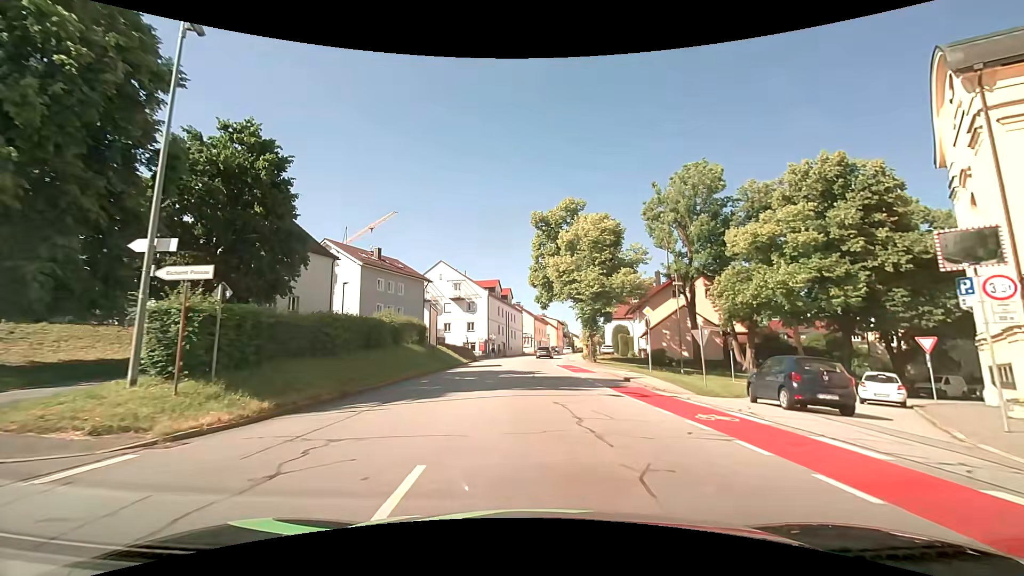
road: tertiary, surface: asphalt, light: Day
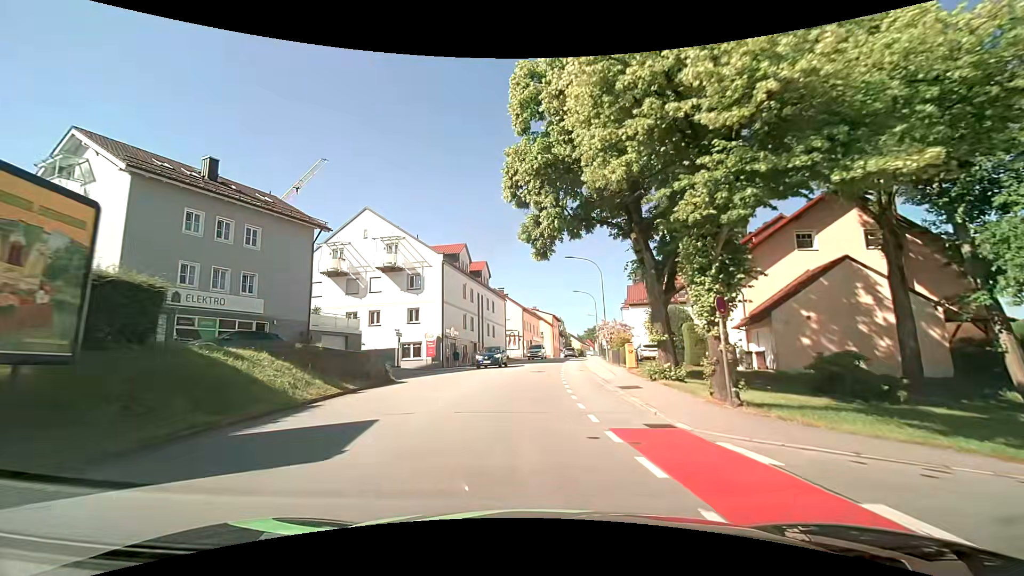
(+0.4, +29.6) m; +1°
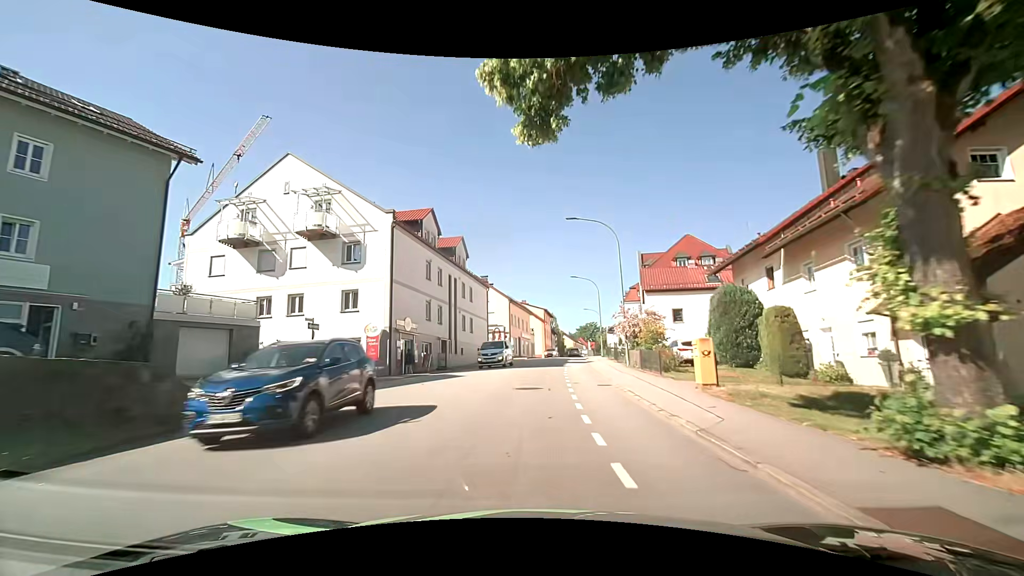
(+0.1, +12.5) m; +2°
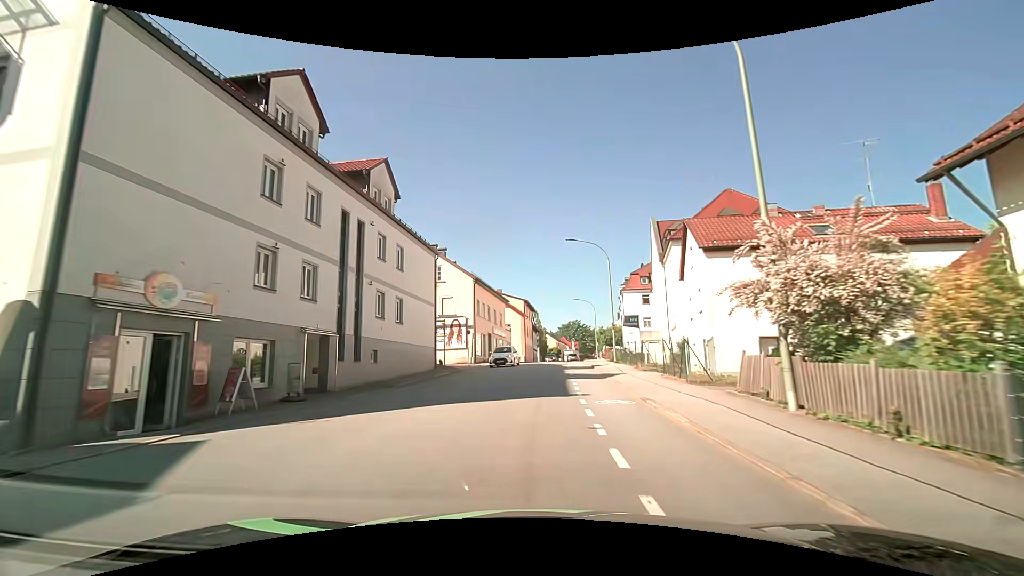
(+0.1, +19.4) m; +2°
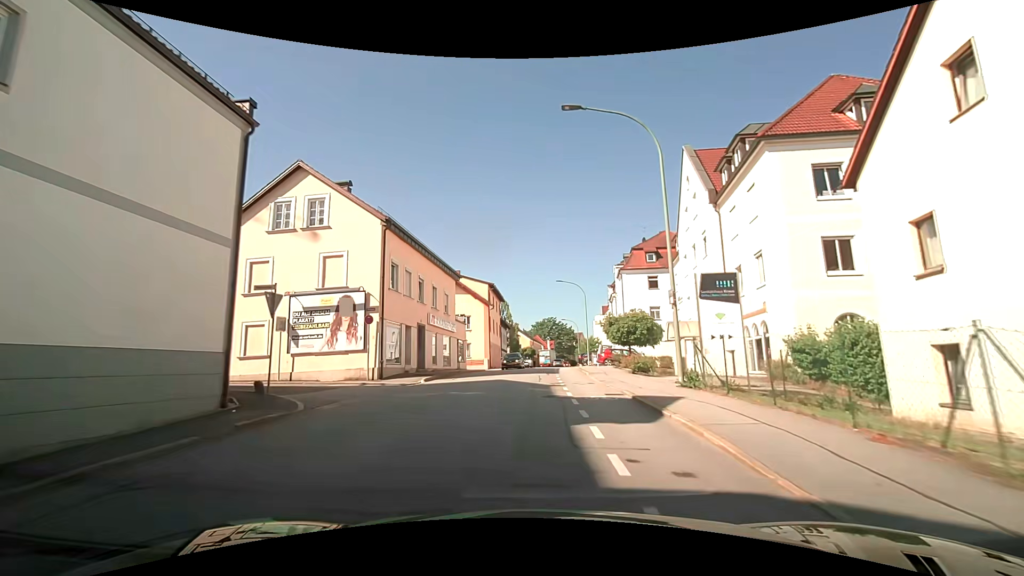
(+0.6, +19.9) m; +3°
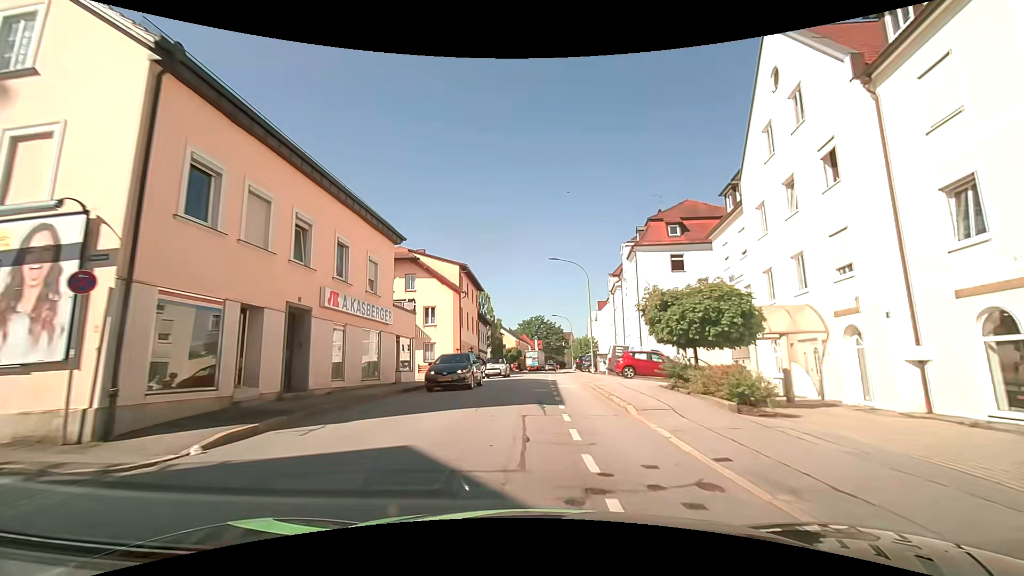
(+0.2, +13.6) m; +1°
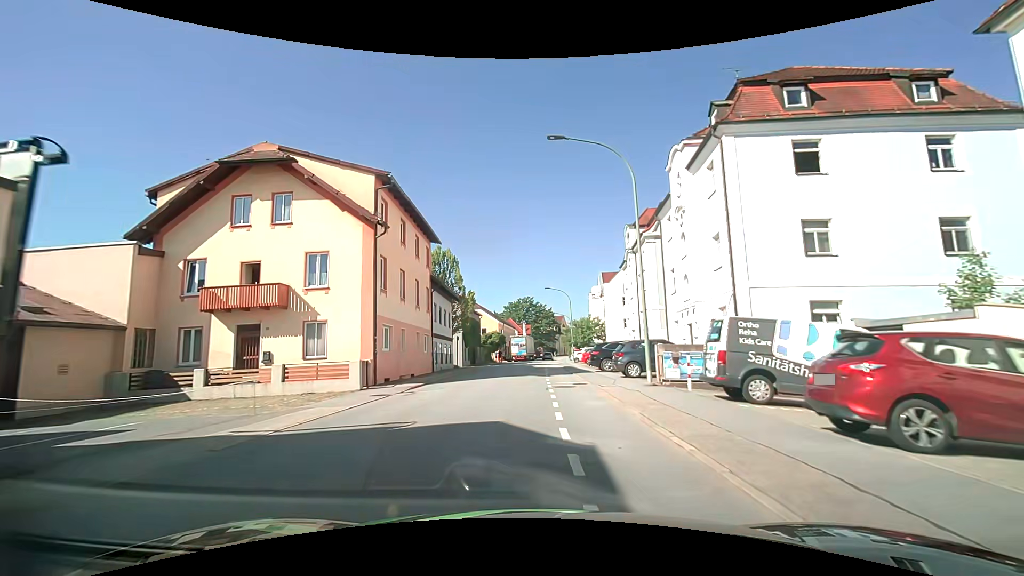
(+0.3, +20.6) m; +2°
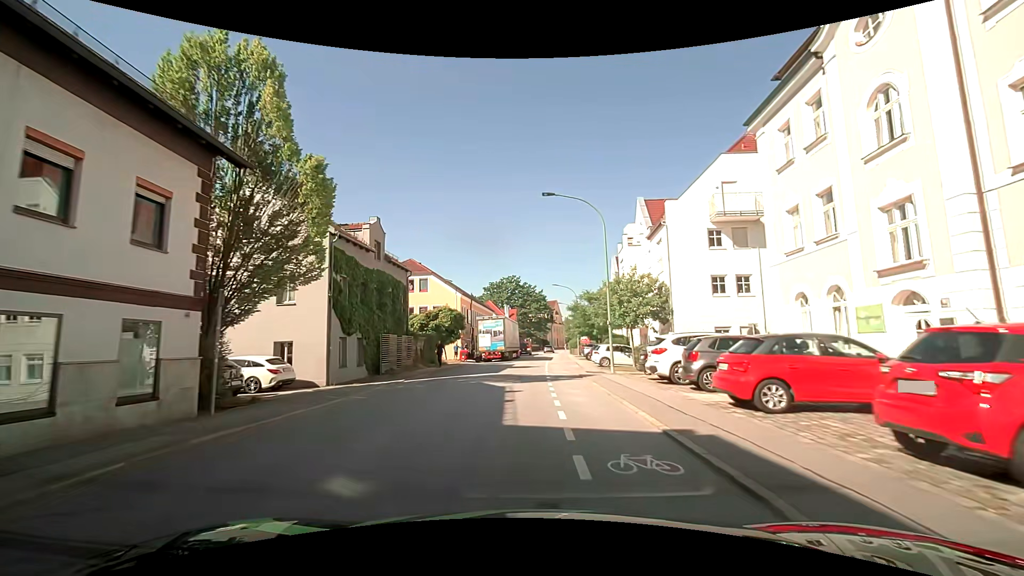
(+0.2, +34.4) m; +1°
(0, +10) (0, +20) (0, +30) (+1, +40) (+1, +50) (+2, +60) (+2, +70) (+3, +80) (+3, +90) (+4, +100) m
